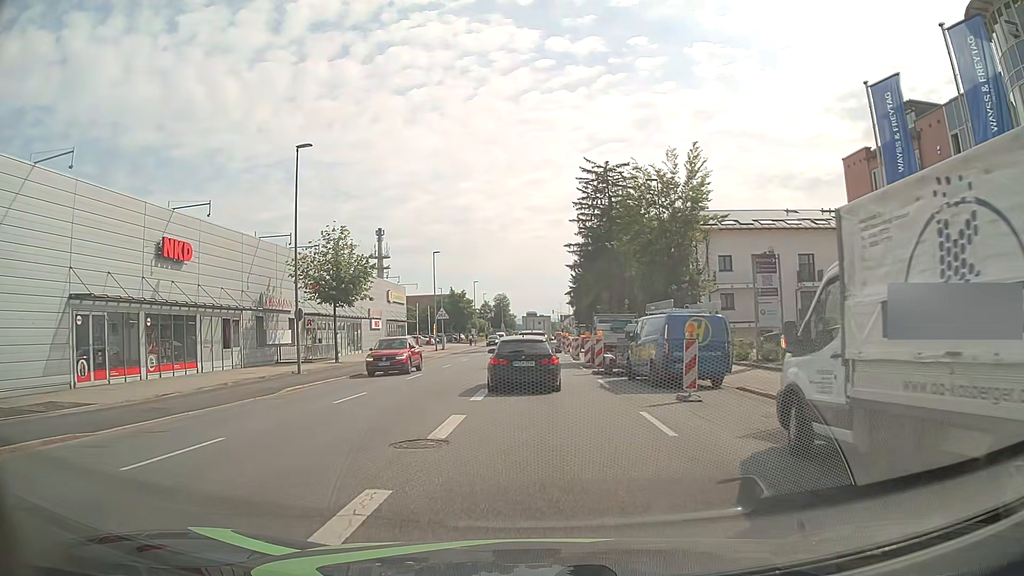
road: tertiary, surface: asphalt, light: Day
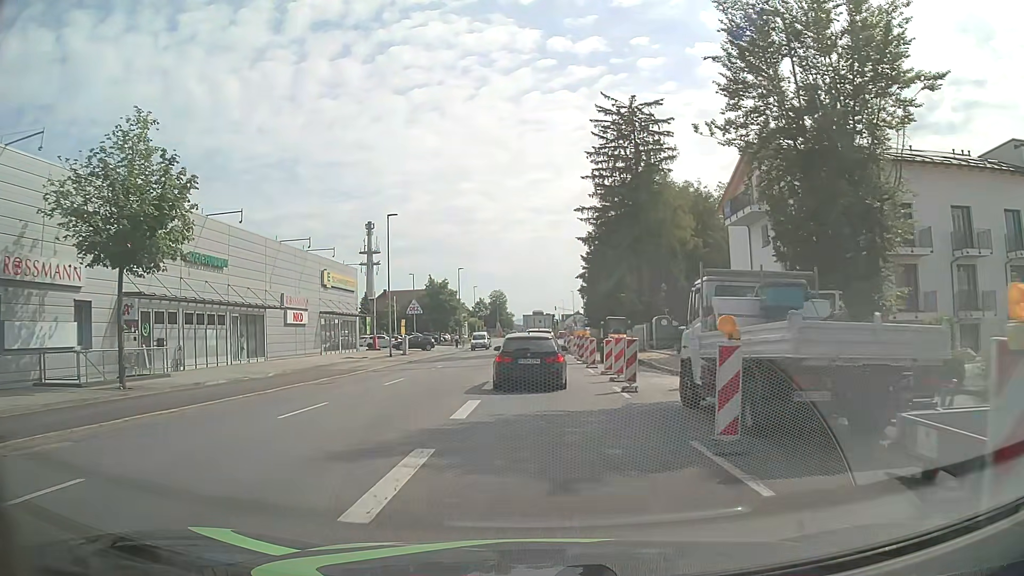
(0.0, +21.9) m; 0°
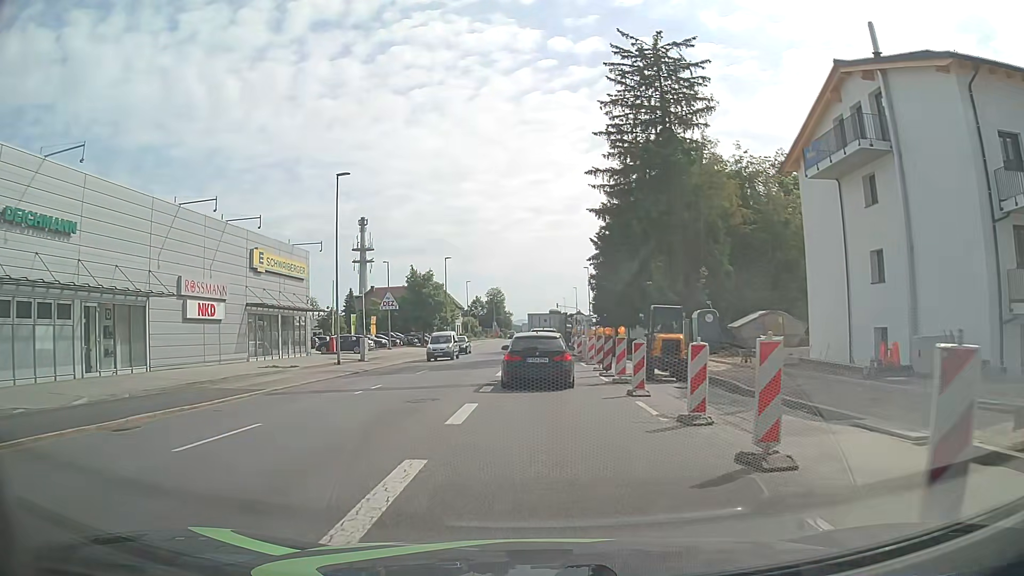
(-0.1, +12.8) m; -1°
(0, +10) (0, +20) (0, +30) (0, +40) (0, +50) (0, +60) (-1, +70) (-1, +80) (-1, +90) (-1, +100) m
